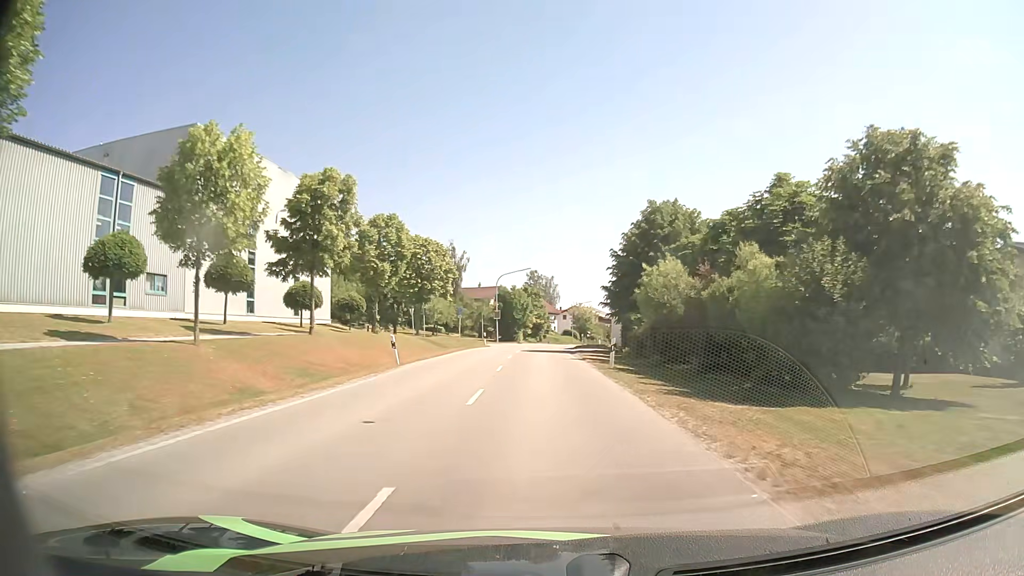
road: secondary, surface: asphalt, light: Day
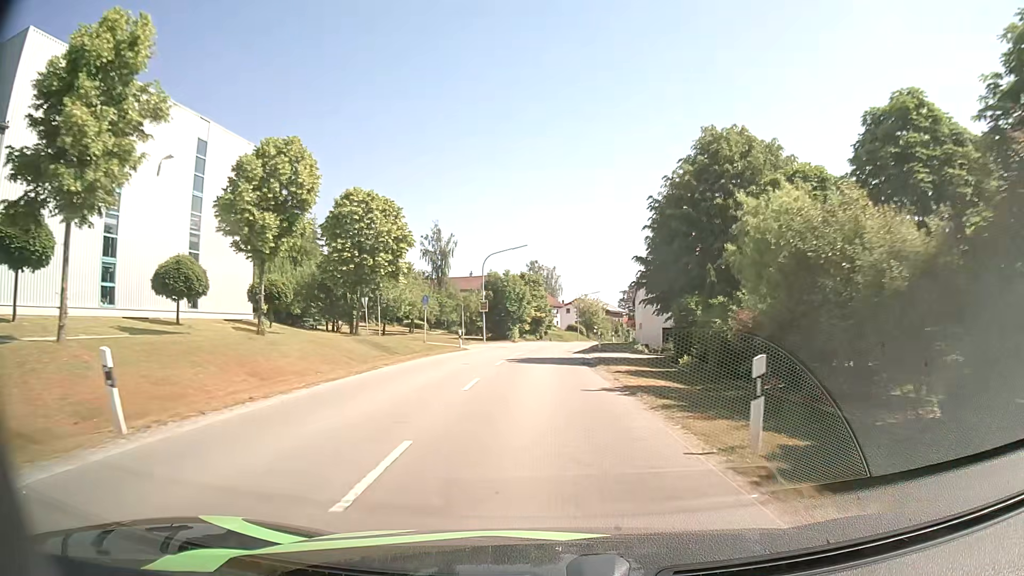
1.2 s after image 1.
(0.0, +15.9) m; 0°
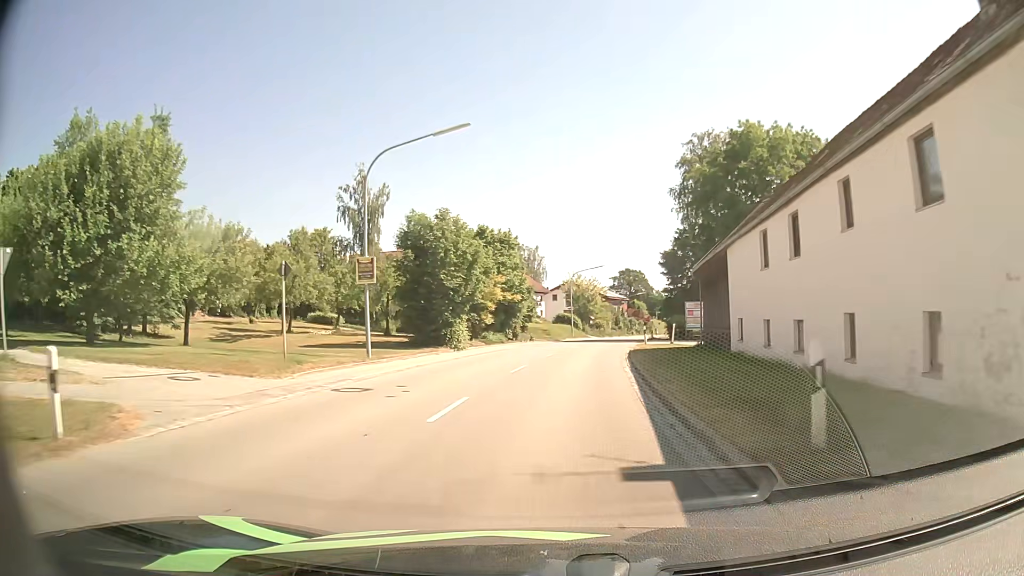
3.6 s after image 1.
(+0.2, +31.5) m; +1°
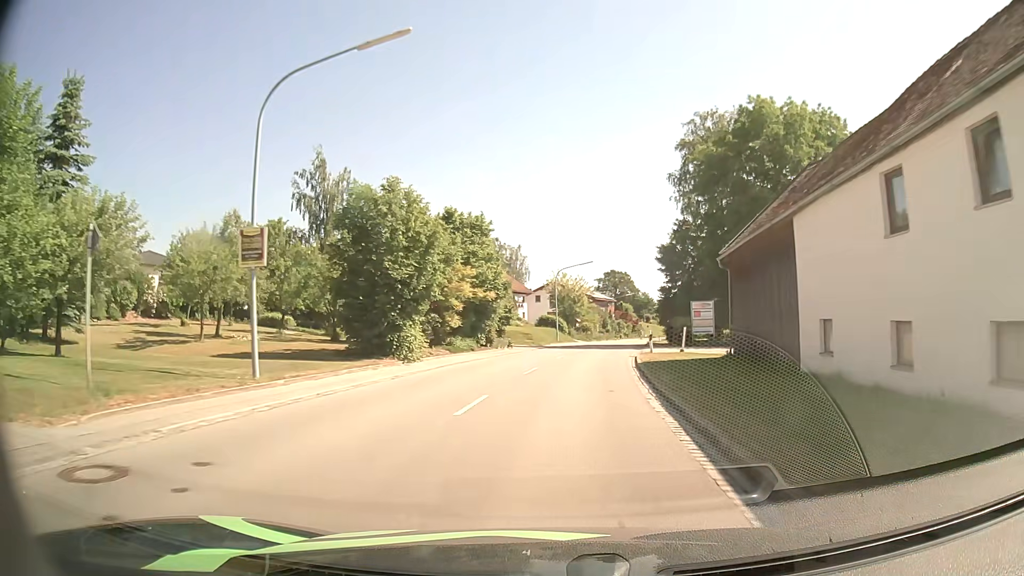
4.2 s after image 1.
(+0.1, +7.9) m; +1°
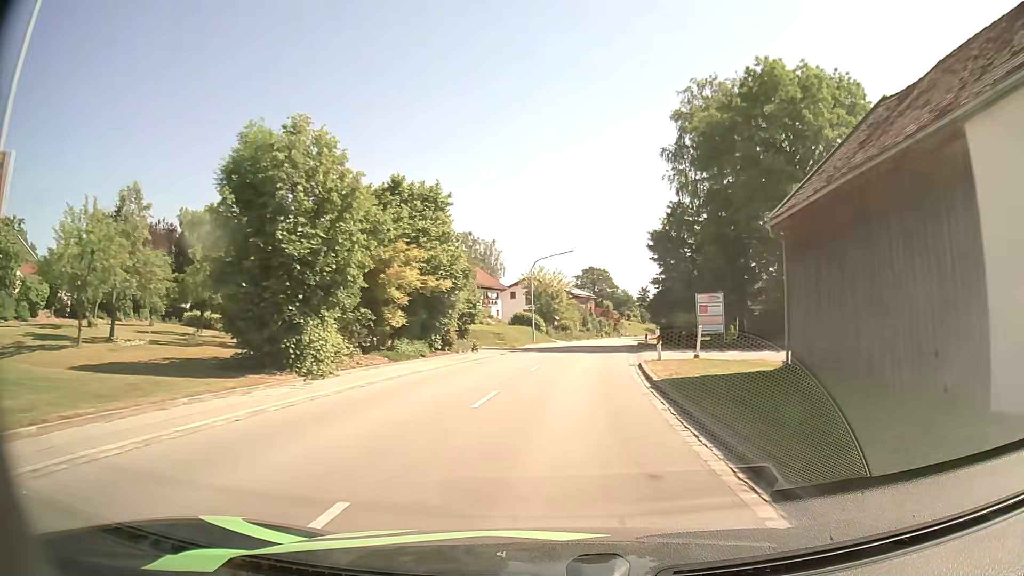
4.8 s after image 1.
(+0.1, +7.9) m; +1°
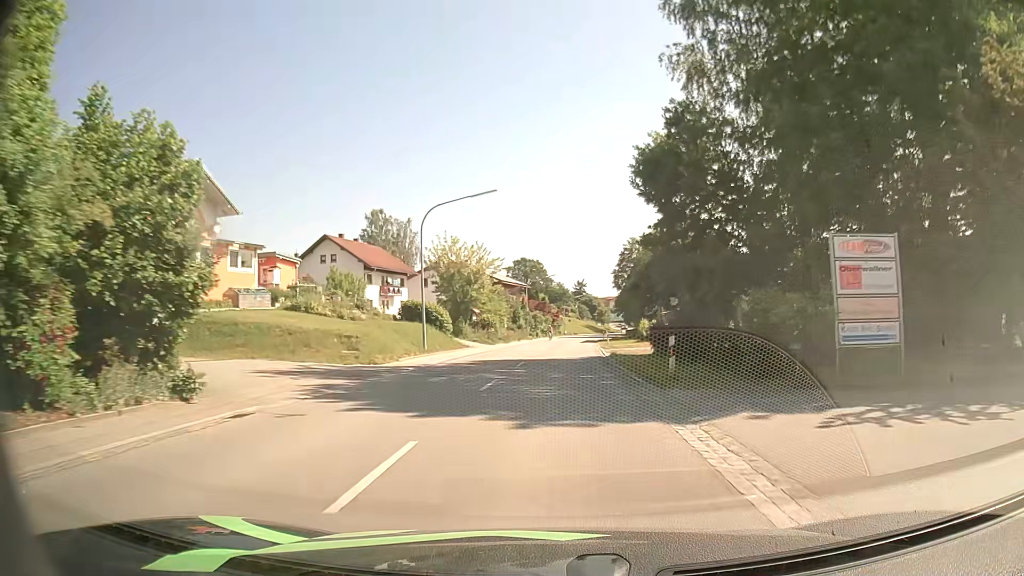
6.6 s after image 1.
(+1.4, +24.1) m; +6°
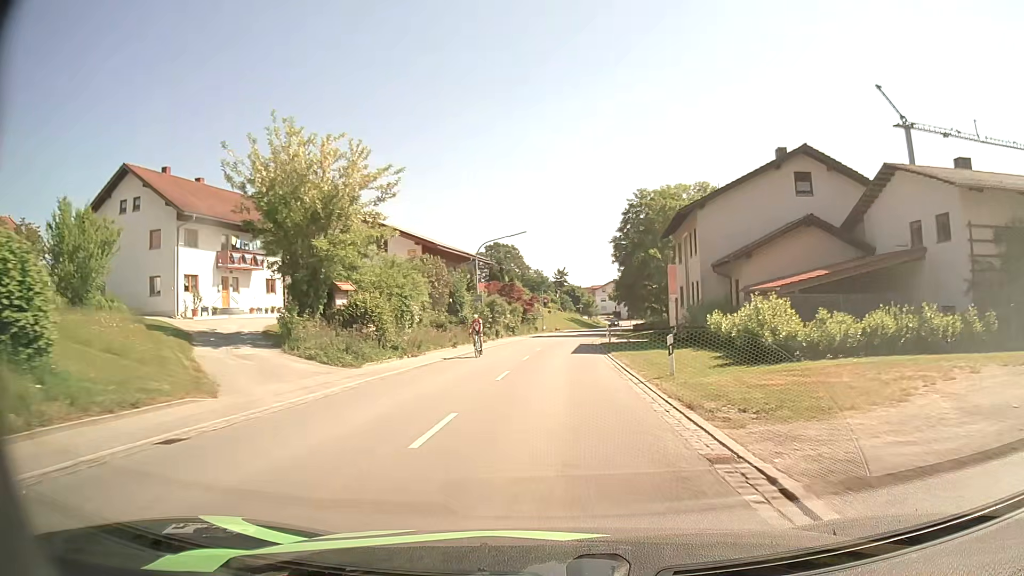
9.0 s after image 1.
(+1.0, +33.3) m; +2°
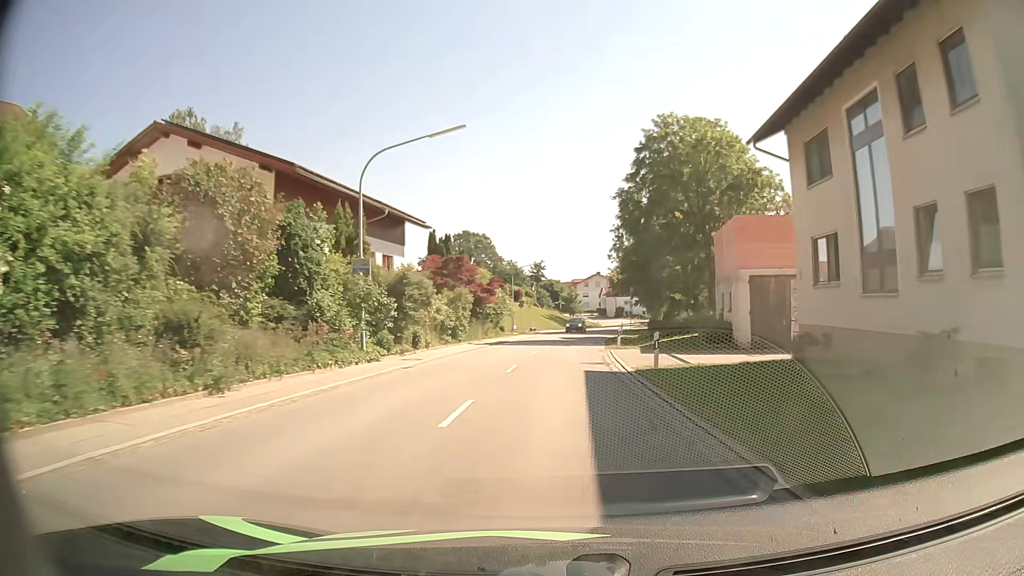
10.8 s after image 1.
(+0.5, +25.6) m; +2°
(0, +10) (0, +20) (+1, +30) (+2, +40) (+3, +50) (+4, +60) (+6, +70) (+7, +80) (+9, +89) (+11, +99) m
